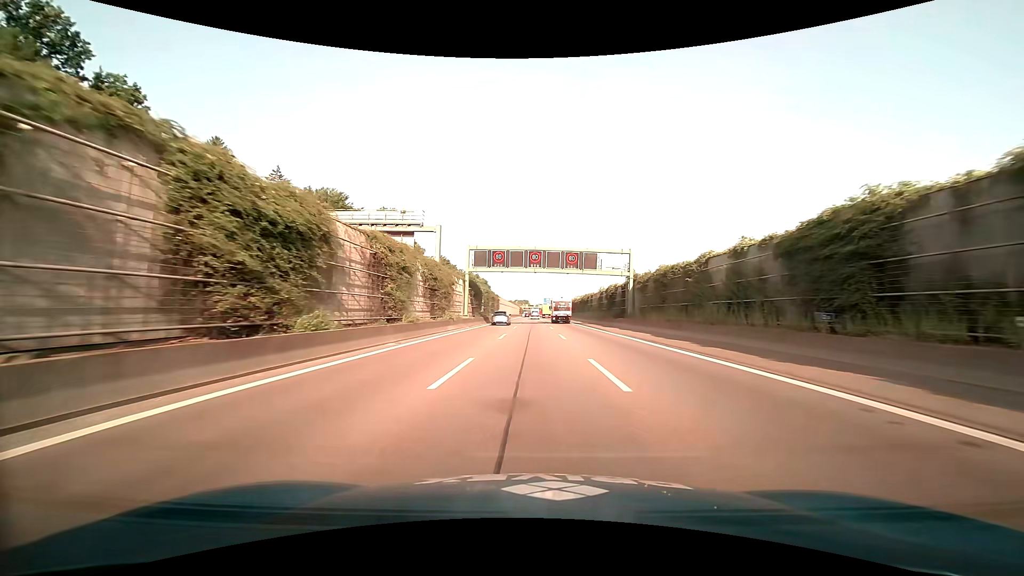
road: motorway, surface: asphalt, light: Day
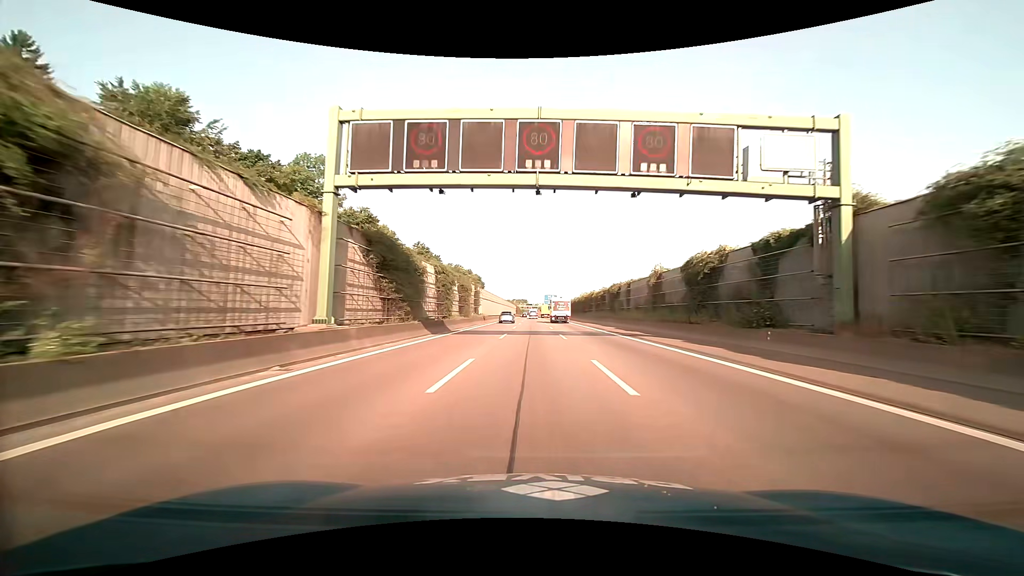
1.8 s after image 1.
(0.0, +36.2) m; 0°
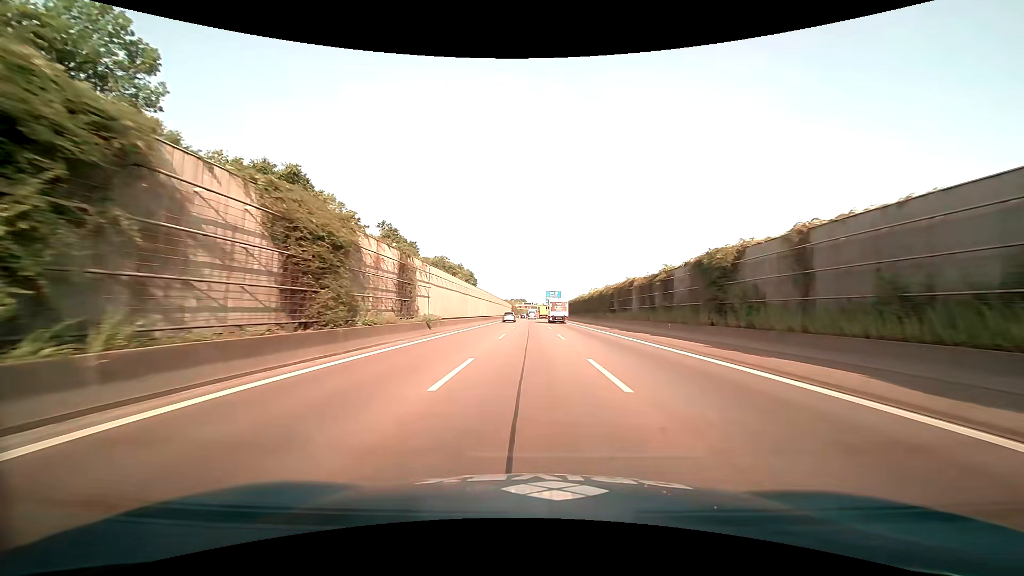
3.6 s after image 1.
(+0.1, +35.9) m; 0°
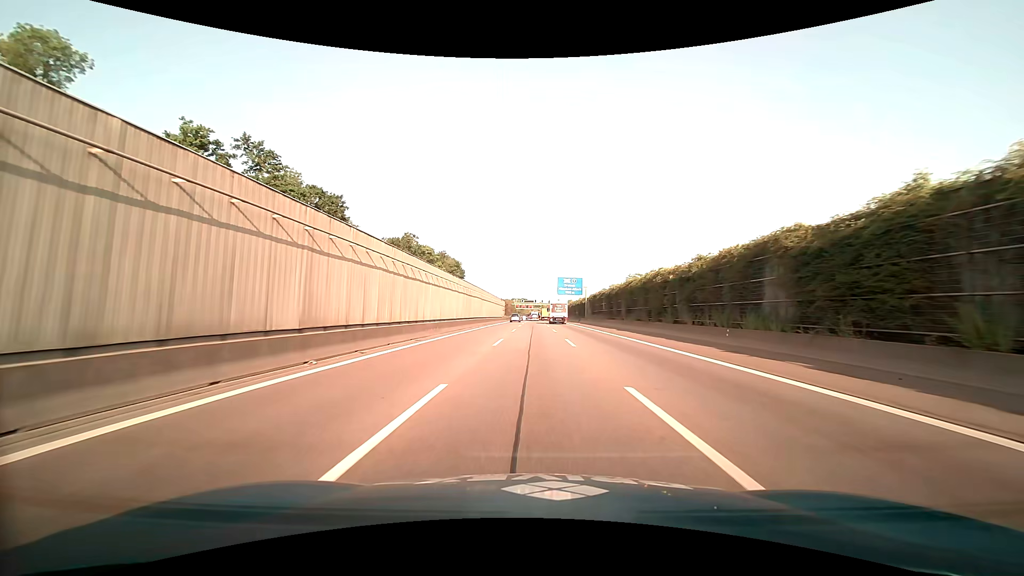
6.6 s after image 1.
(-0.2, +59.5) m; 0°
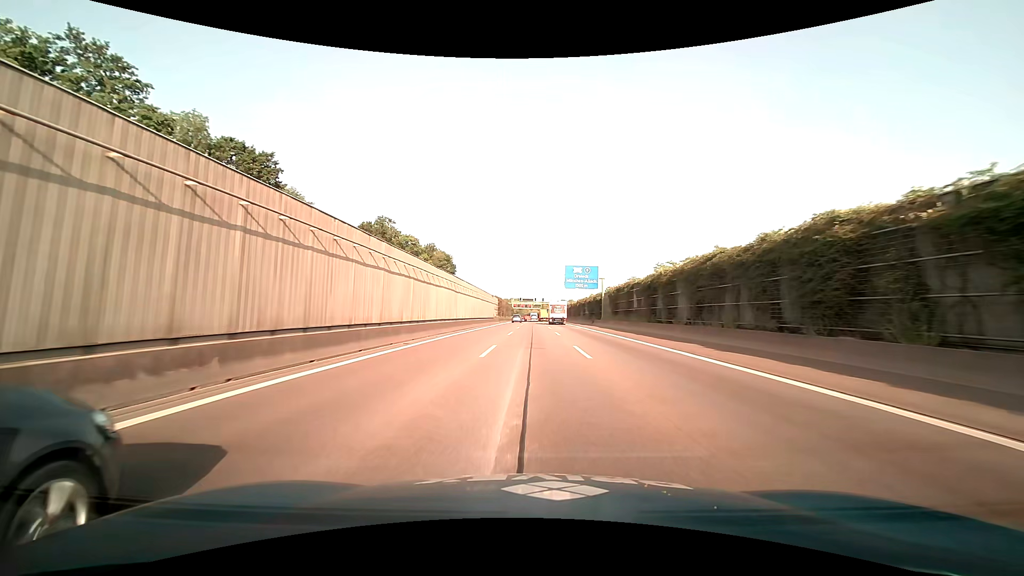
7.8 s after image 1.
(-0.1, +23.9) m; 0°
(0, +10) (0, +20) (0, +30) (0, +40) (0, +50) (0, +60) (0, +70) (0, +80) (0, +90) (0, +100) m
